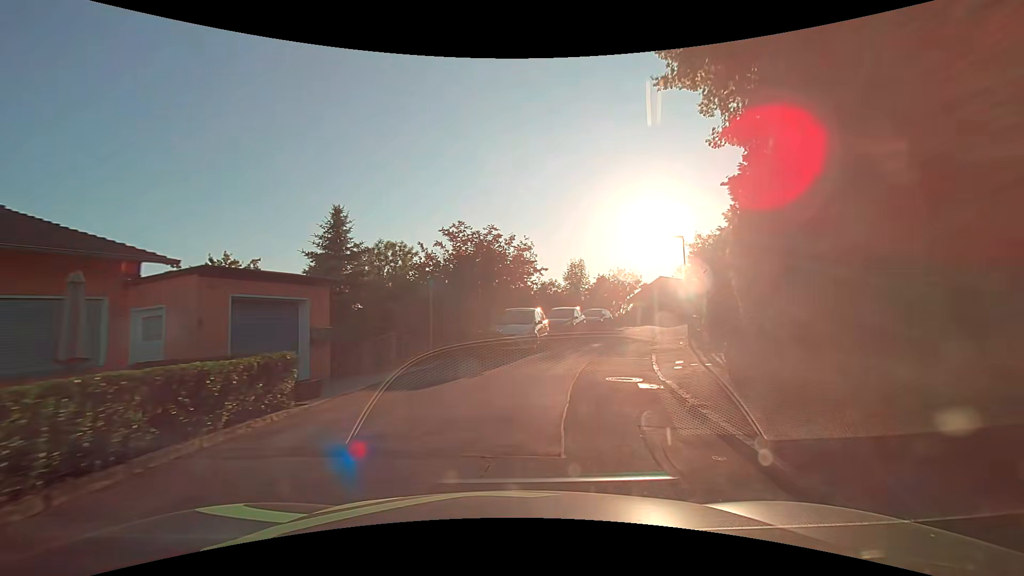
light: Day
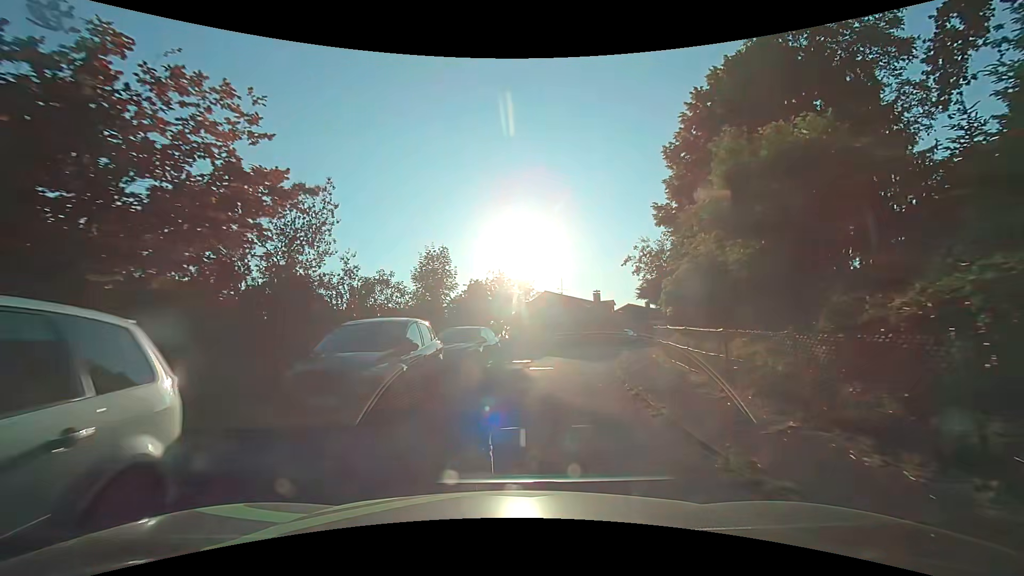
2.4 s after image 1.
(+2.7, +17.3) m; +16°
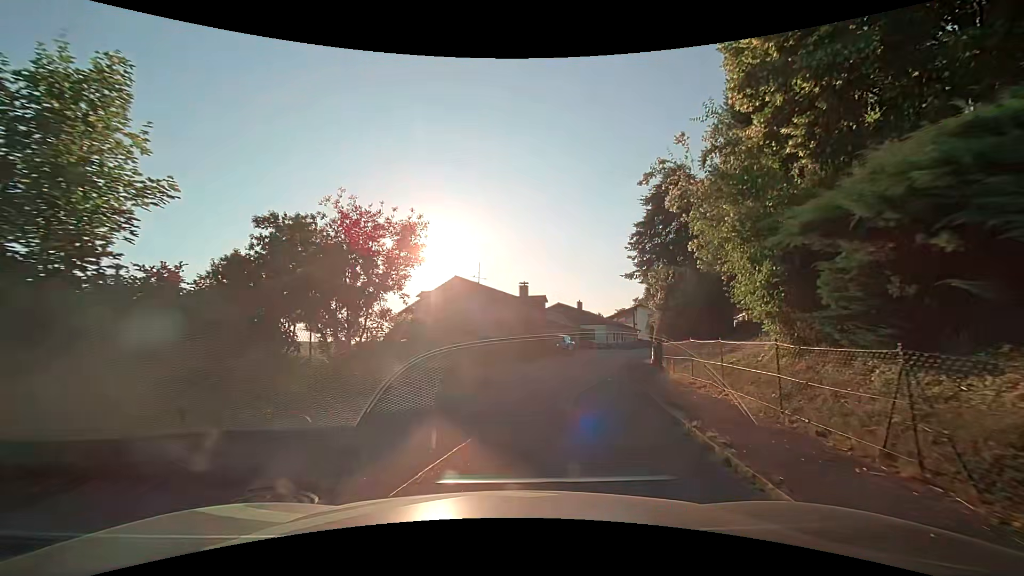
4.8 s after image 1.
(+1.4, +17.0) m; +10°
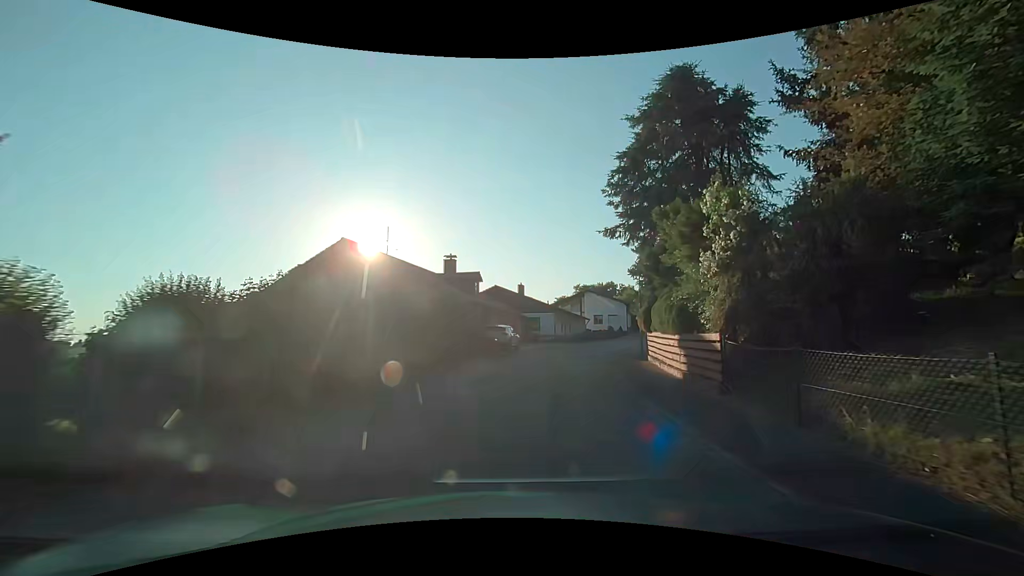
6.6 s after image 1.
(+0.9, +13.1) m; +8°
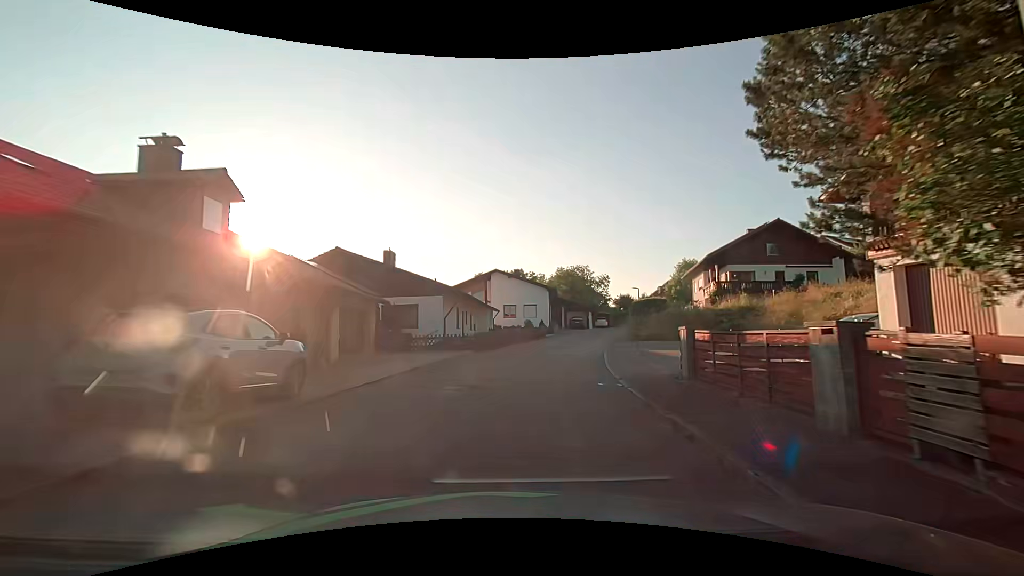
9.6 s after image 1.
(+2.3, +22.6) m; +11°
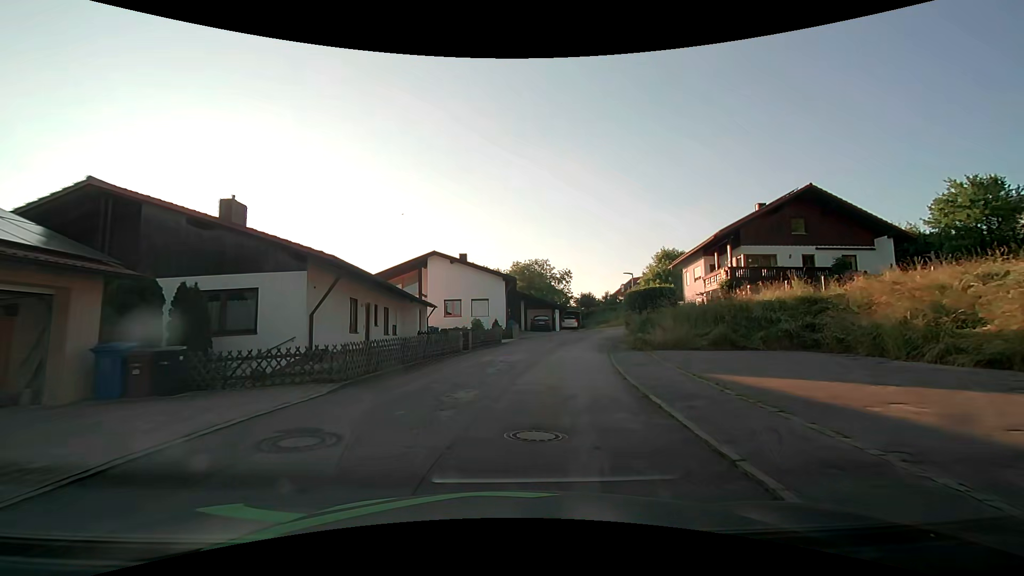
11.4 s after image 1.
(+0.9, +13.6) m; +7°
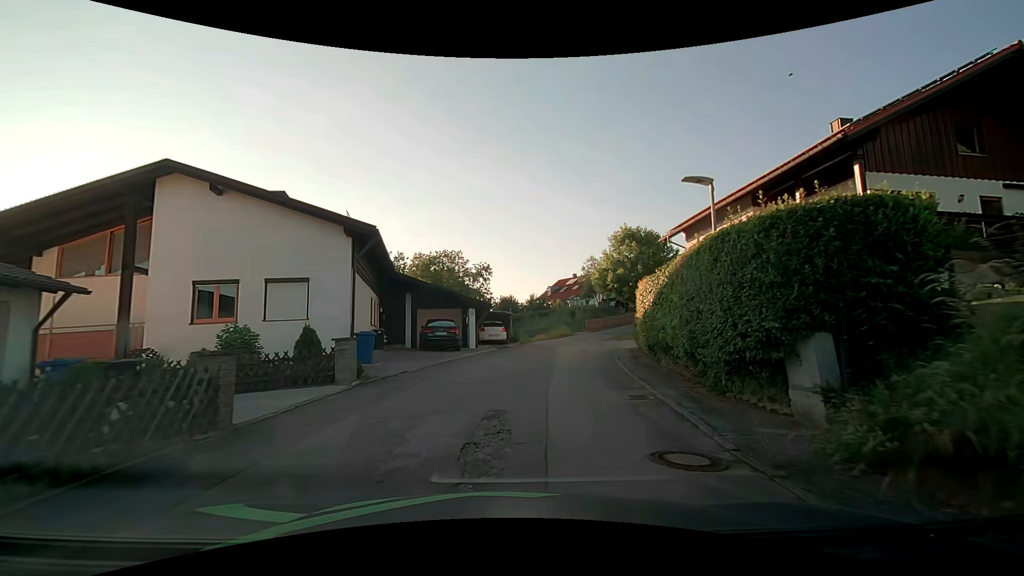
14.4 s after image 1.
(+1.6, +22.1) m; +9°
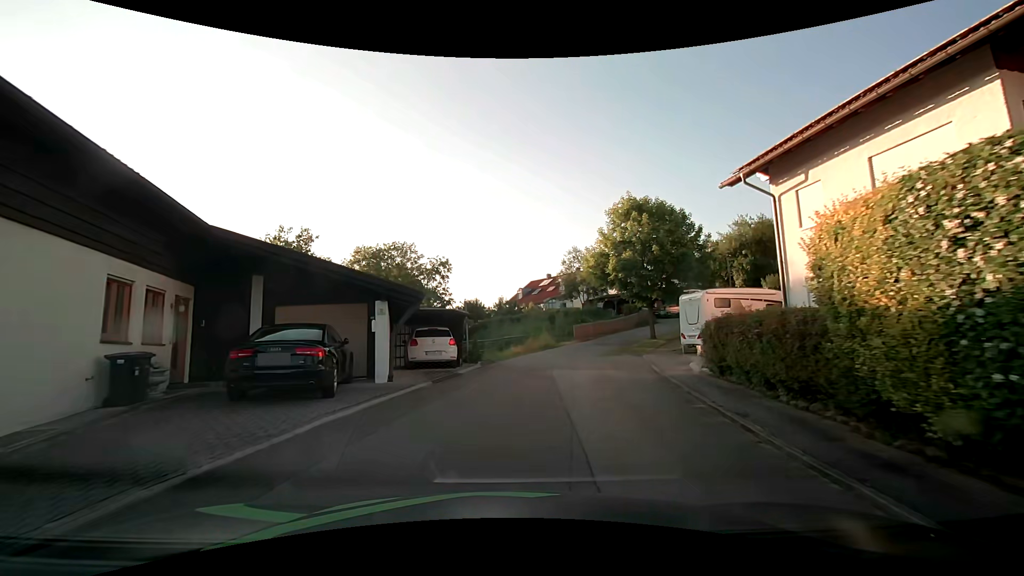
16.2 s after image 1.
(+0.5, +13.1) m; +4°
(0, +10) (+1, +20) (+4, +30) (+8, +39) (+14, +46) (+22, +53) (+29, +59) (+34, +68) (+34, +78) (+30, +87) m
